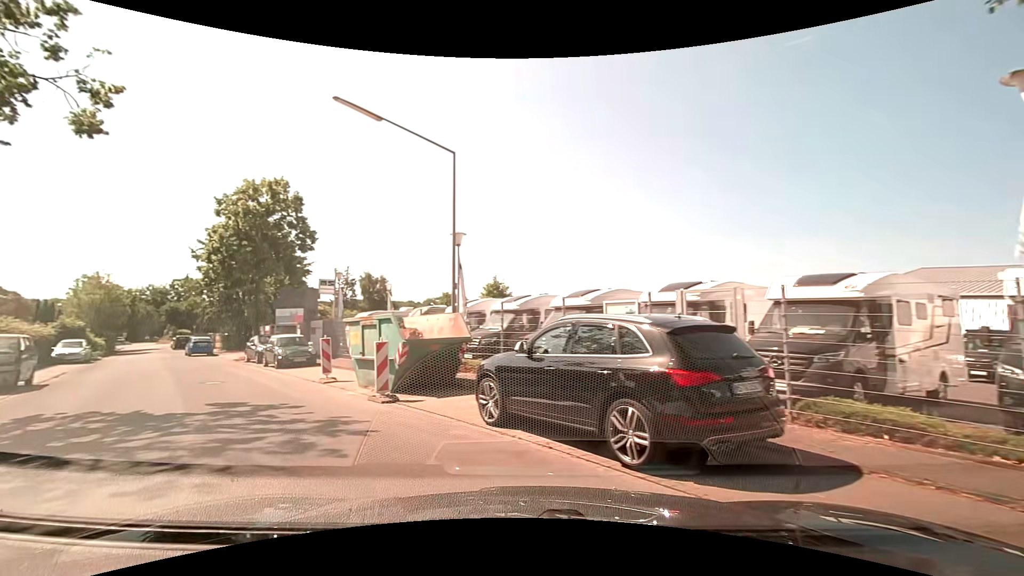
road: unclassified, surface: asphalt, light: Day
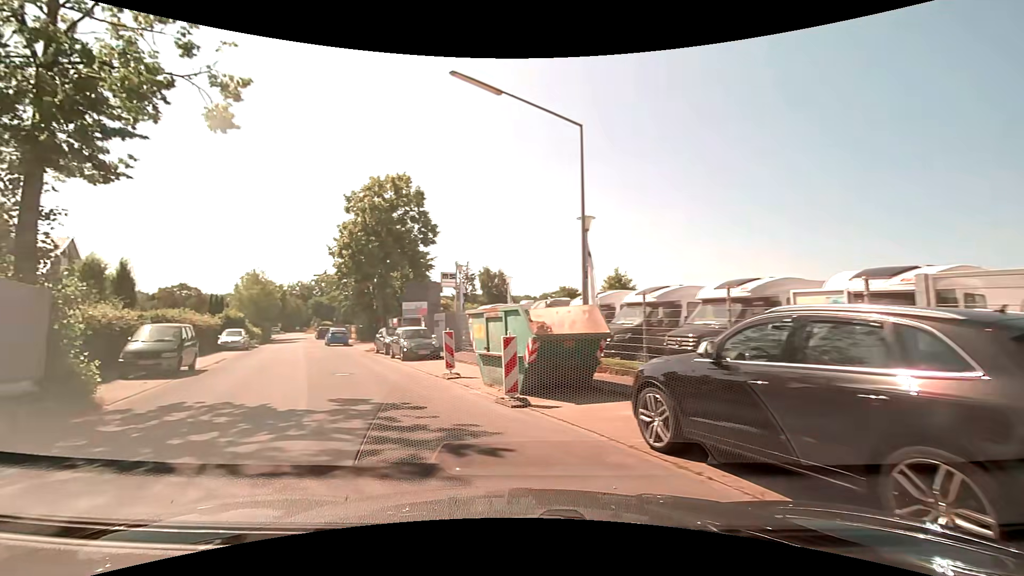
(-0.2, +1.8) m; -12°
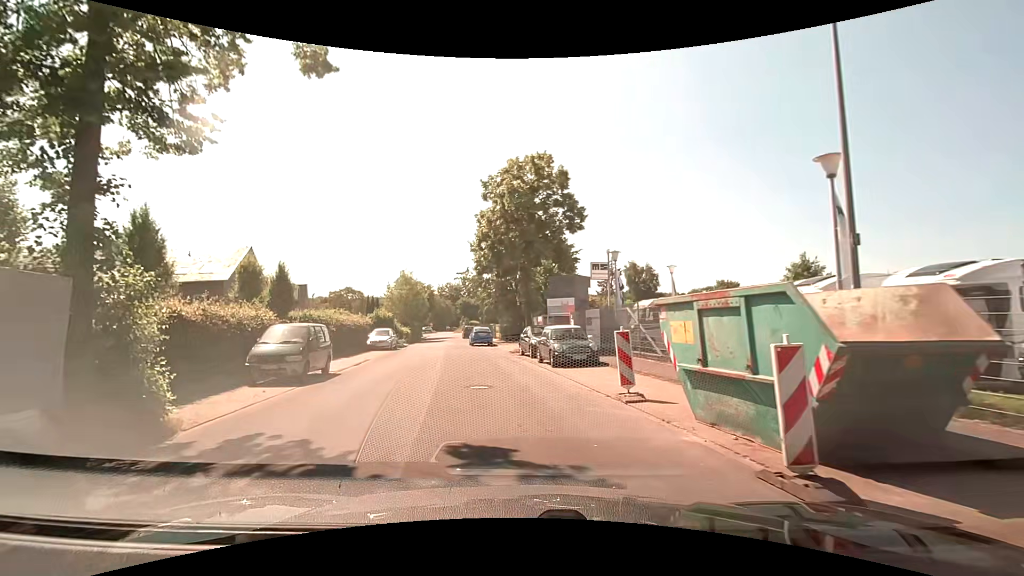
(-0.8, +4.5) m; -17°
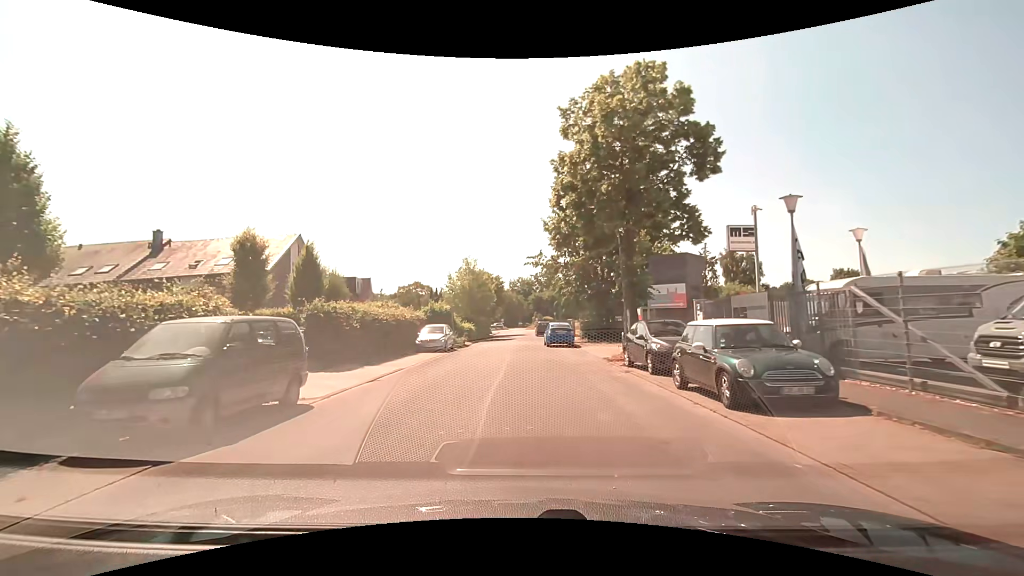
(-0.9, +9.0) m; -10°
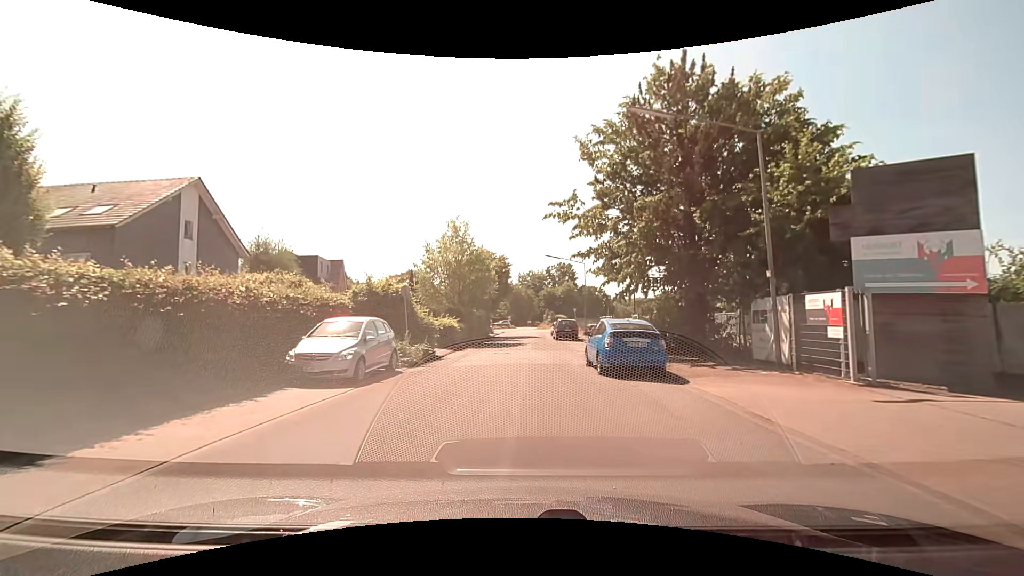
(-0.2, +17.5) m; -1°
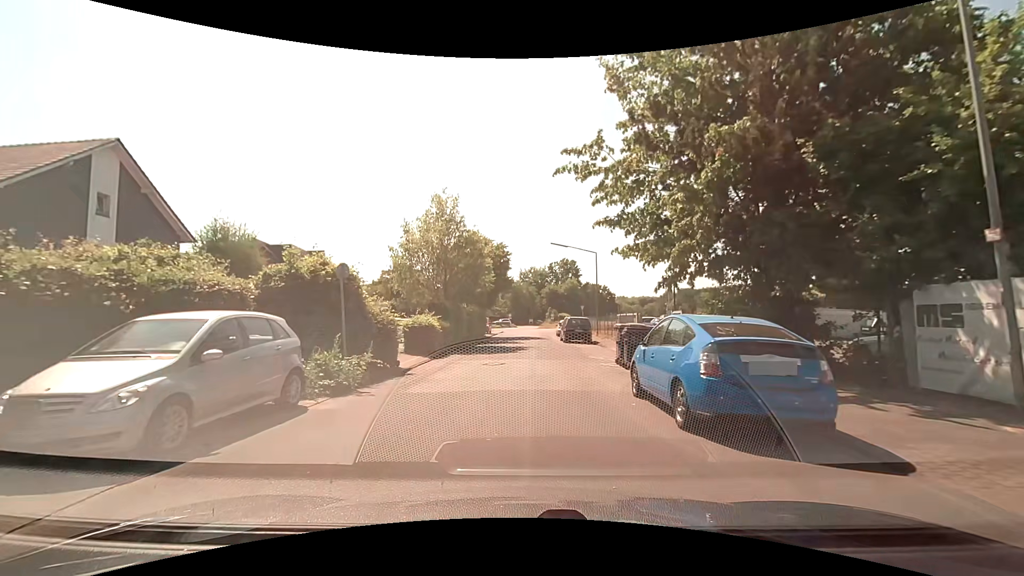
(0.0, +6.7) m; +1°
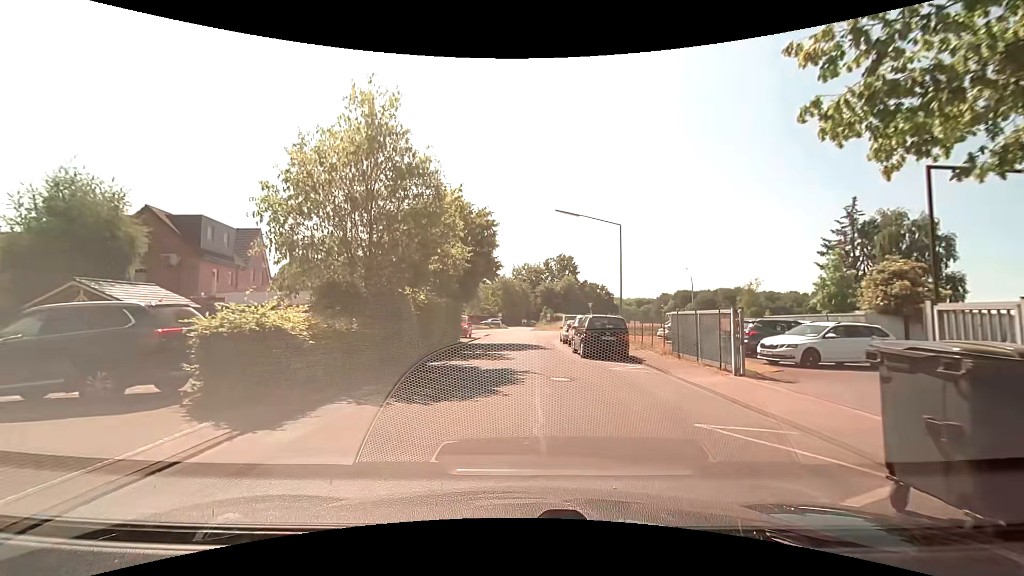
(-0.2, +12.7) m; 0°
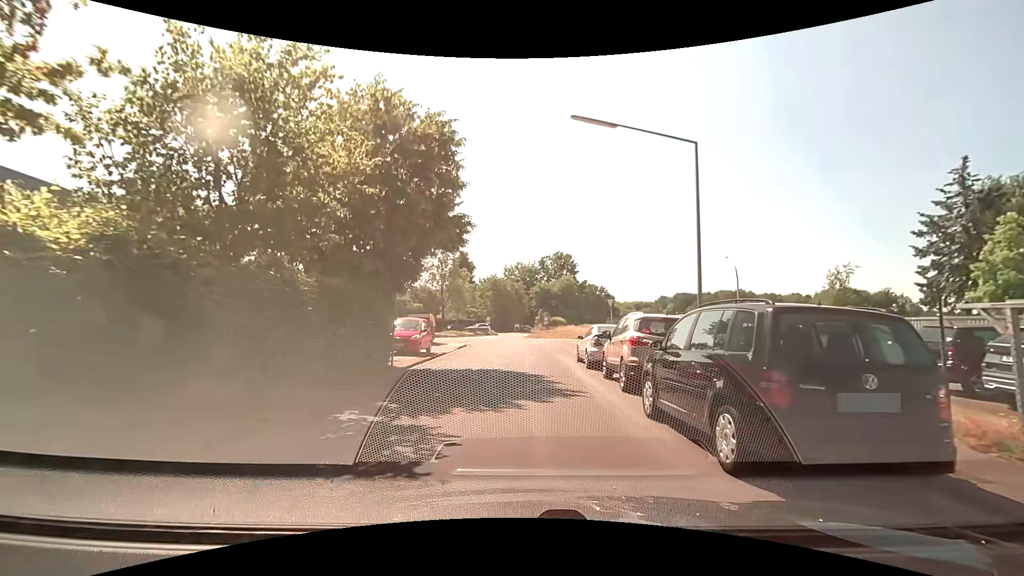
(+0.2, +13.9) m; +1°
